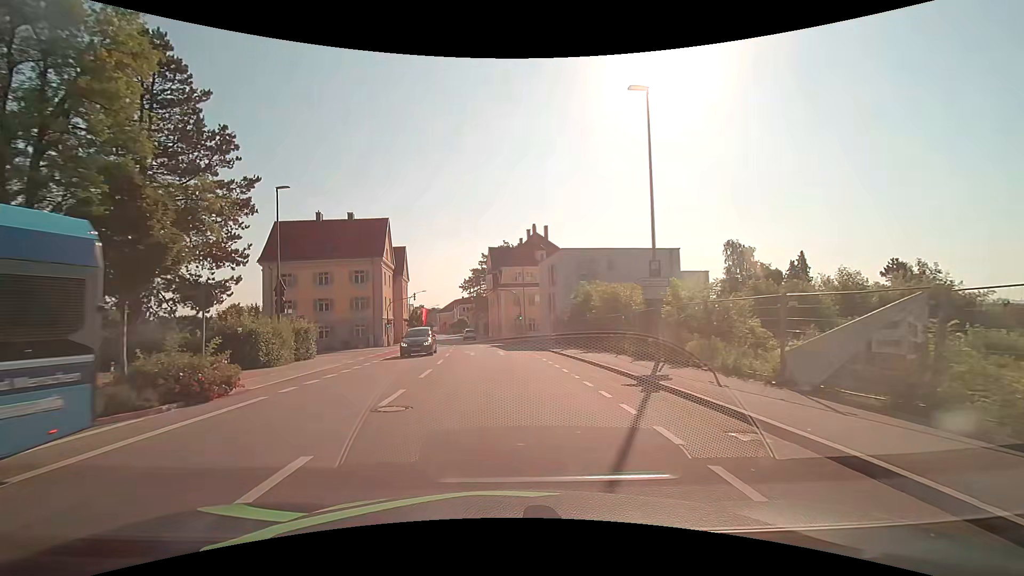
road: tertiary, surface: asphalt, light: Day
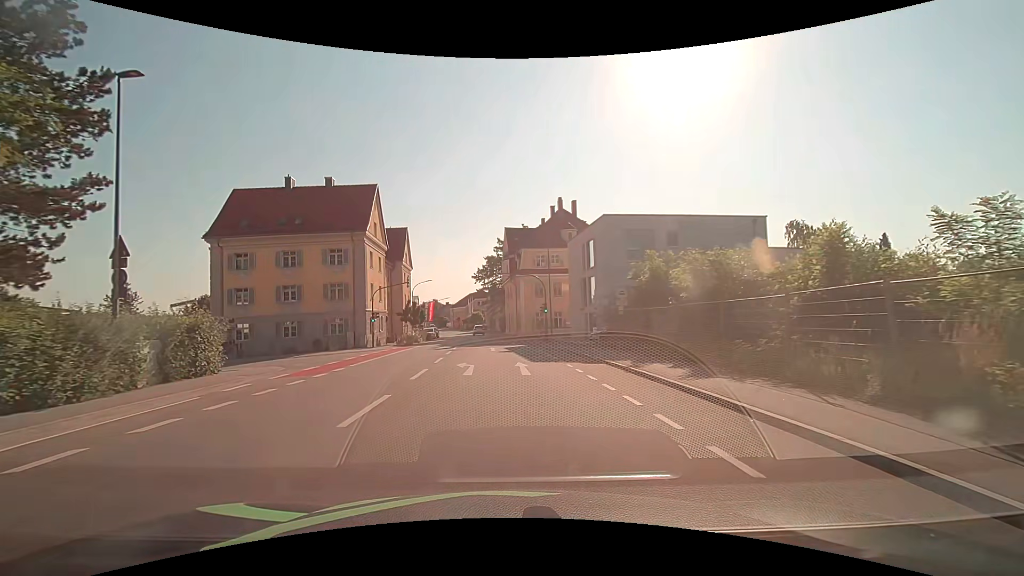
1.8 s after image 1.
(-0.3, +13.4) m; -2°
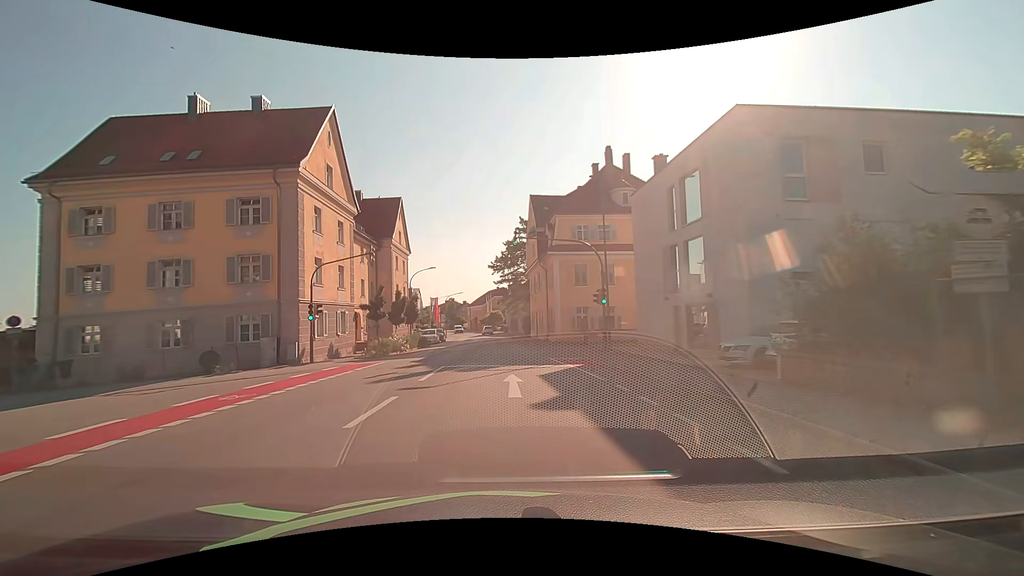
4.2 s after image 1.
(-0.5, +18.0) m; -2°
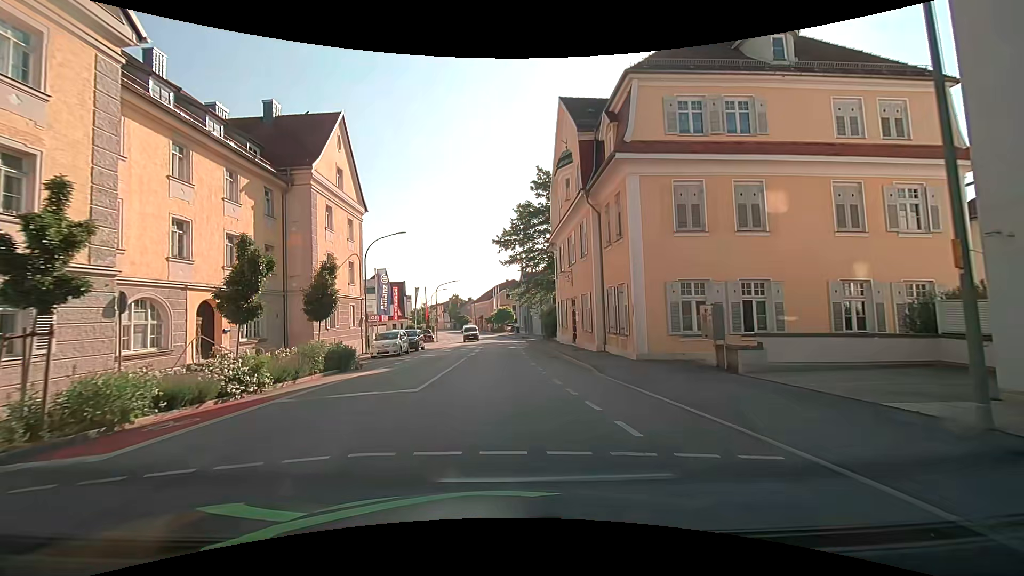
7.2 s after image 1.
(-0.3, +22.3) m; -1°
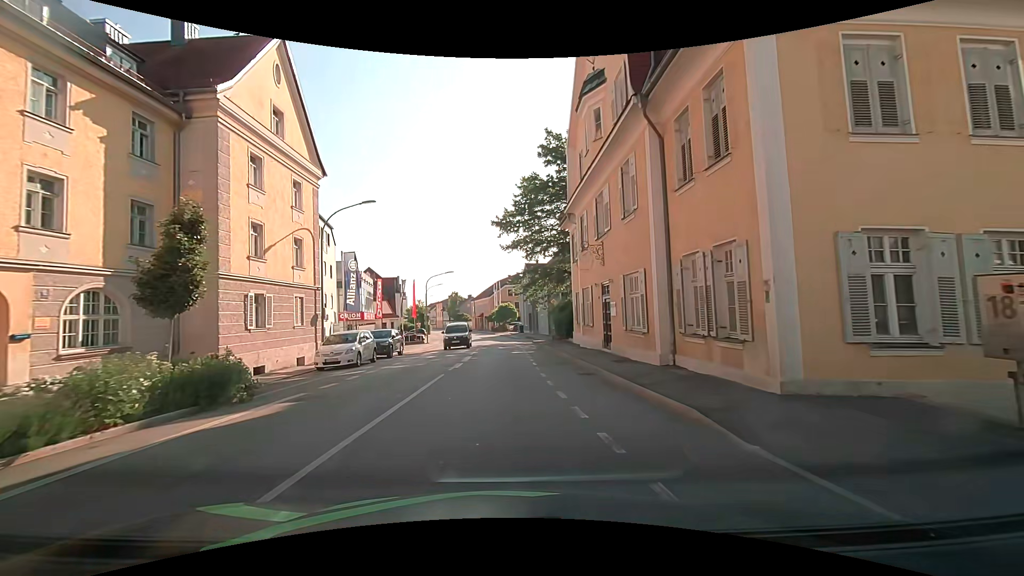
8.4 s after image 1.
(-0.1, +9.1) m; -1°
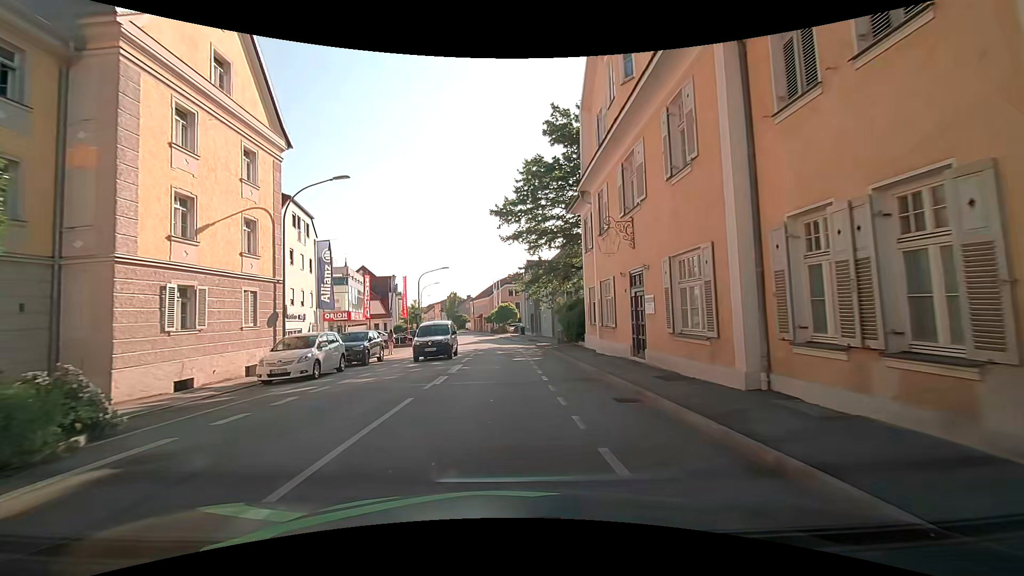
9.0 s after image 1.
(0.0, +4.8) m; -1°
